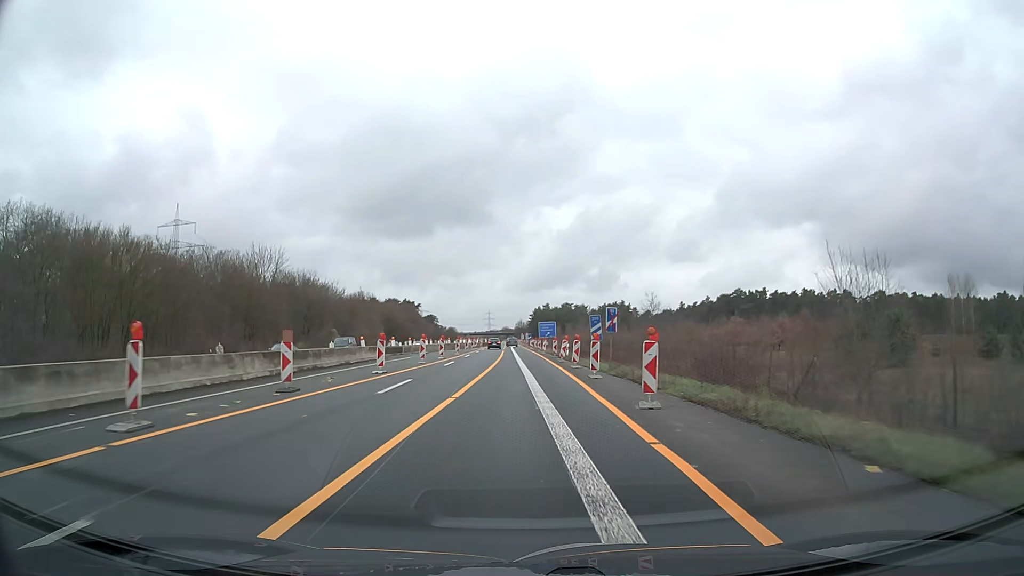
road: motorway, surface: asphalt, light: Day
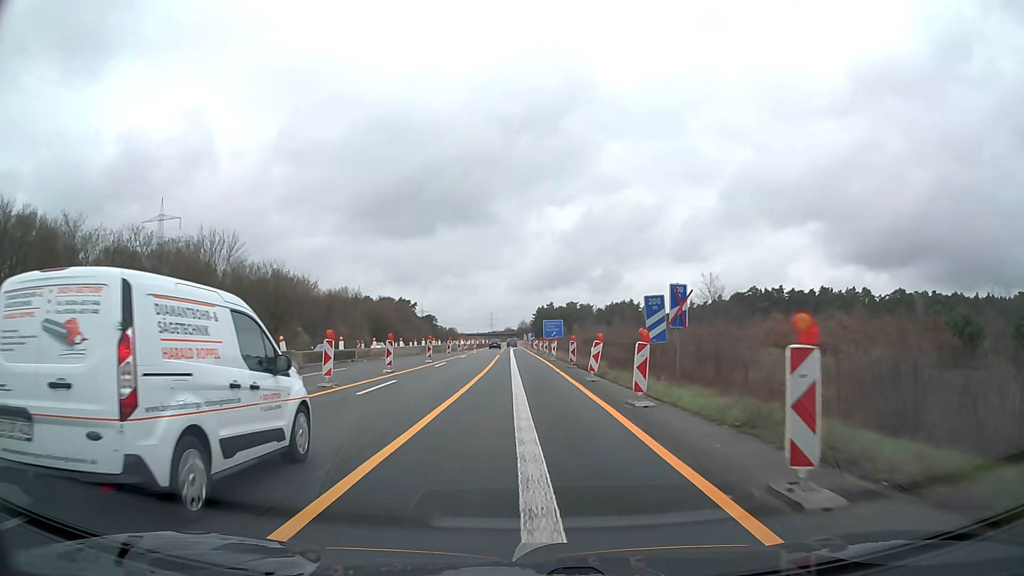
(0.0, +18.3) m; 0°
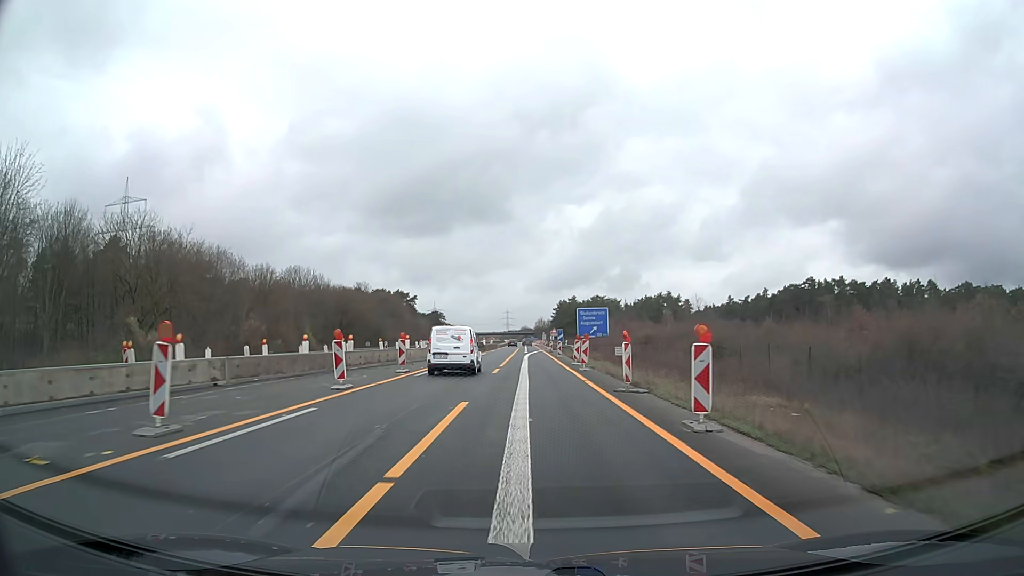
(-0.9, +45.6) m; -1°
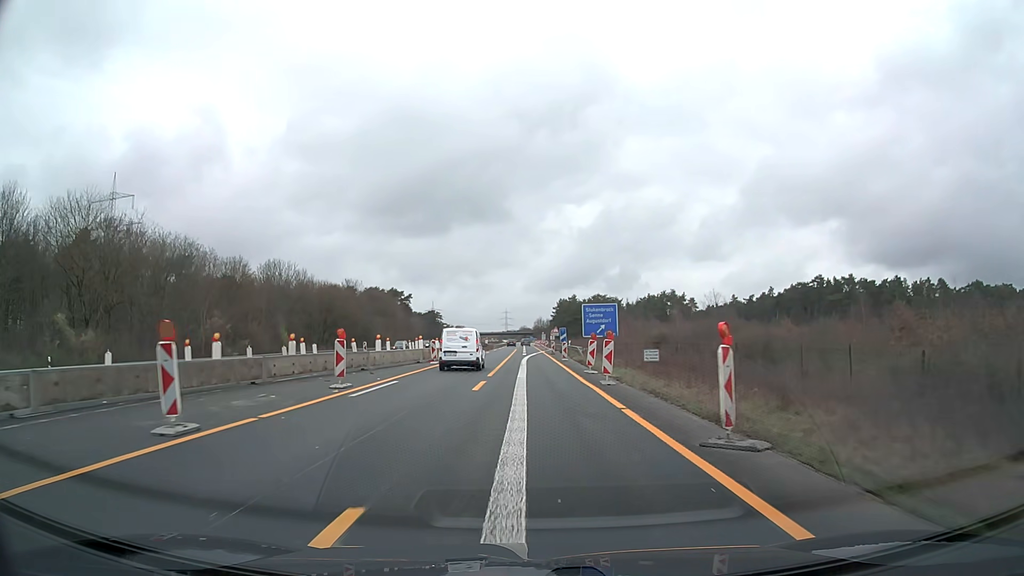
(0.0, +9.1) m; 0°
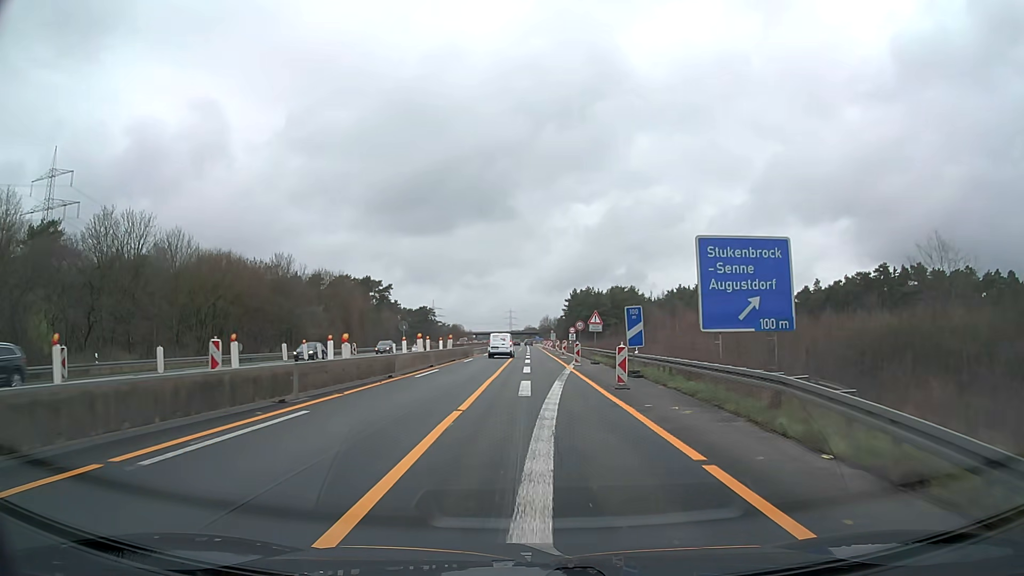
(-0.1, +45.6) m; 0°
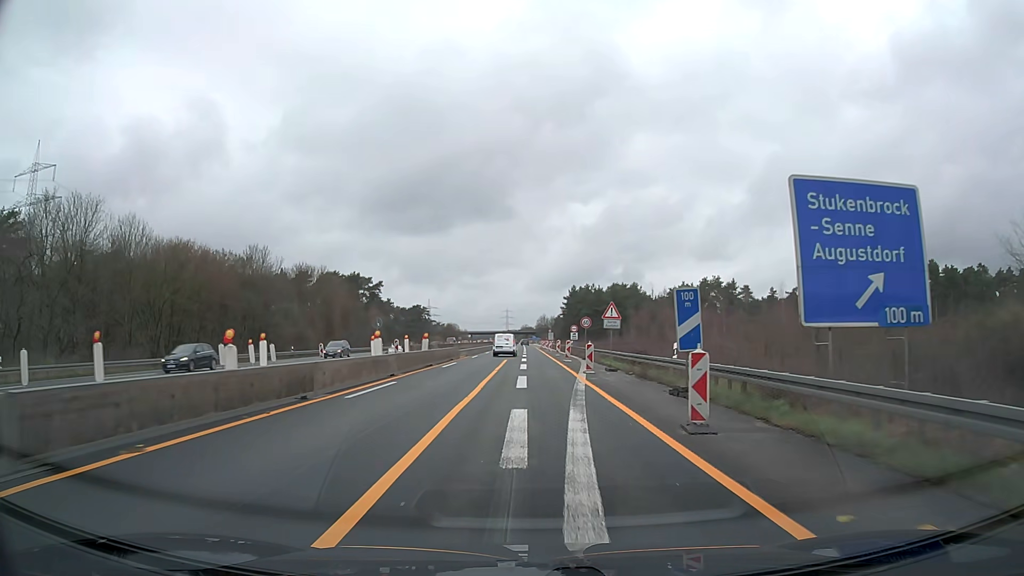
(0.0, +9.1) m; 0°
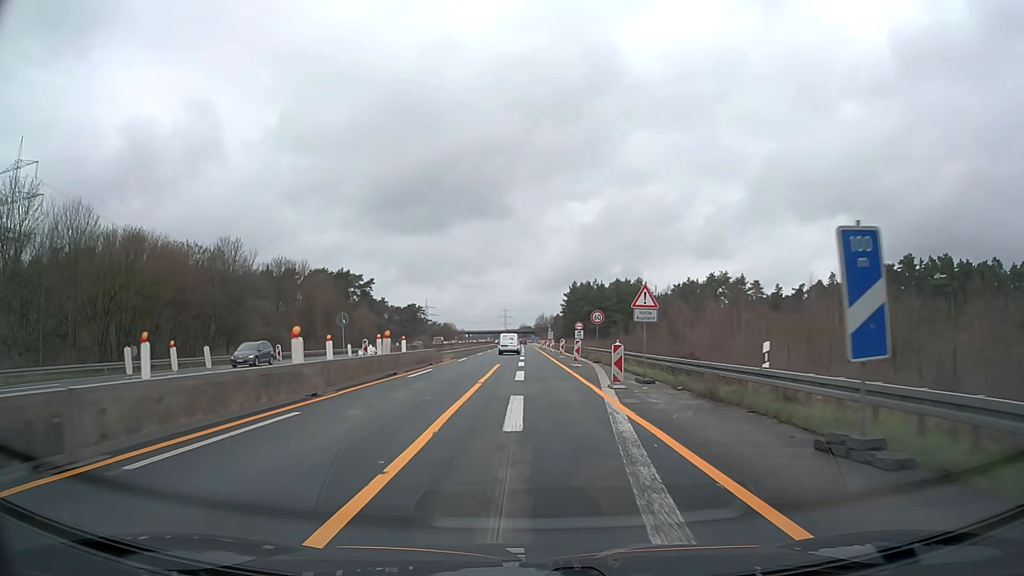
(0.0, +9.1) m; 0°
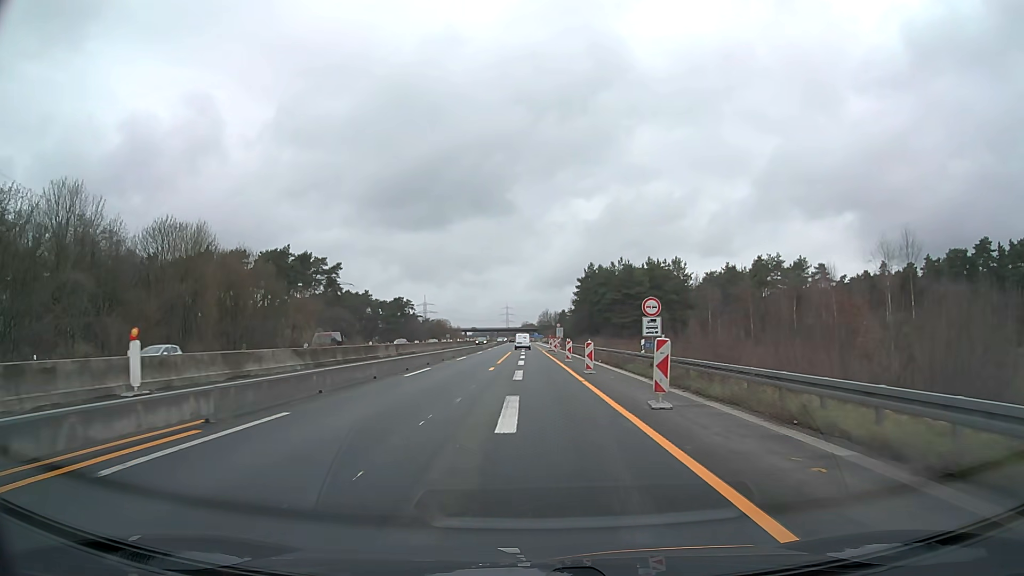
(-0.2, +36.5) m; 0°
(0, +10) (0, +20) (0, +30) (0, +40) (0, +50) (0, +60) (0, +70) (0, +80) (0, +90) (0, +100) m
